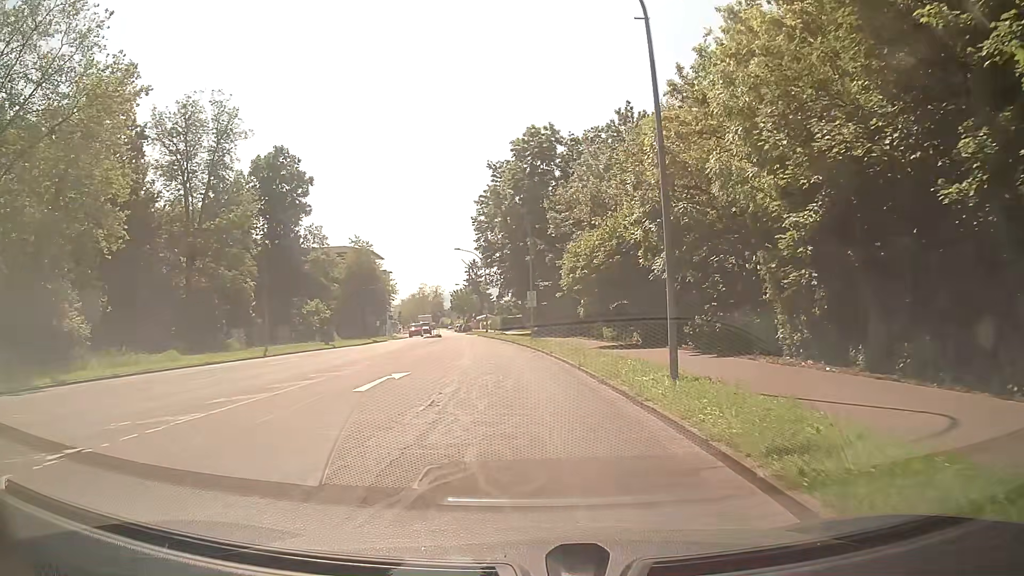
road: secondary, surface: asphalt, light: Day
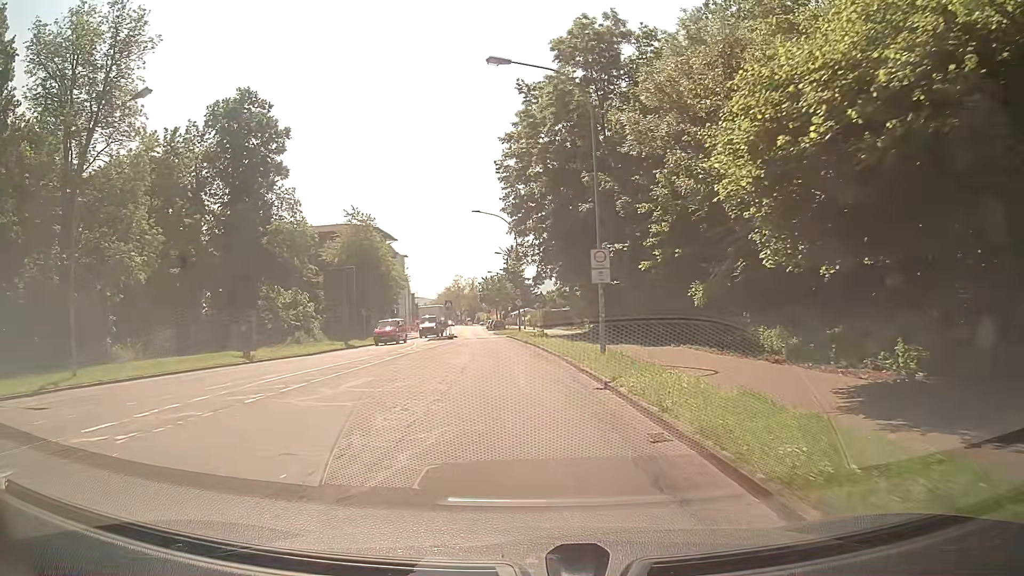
(-0.7, +24.1) m; -4°
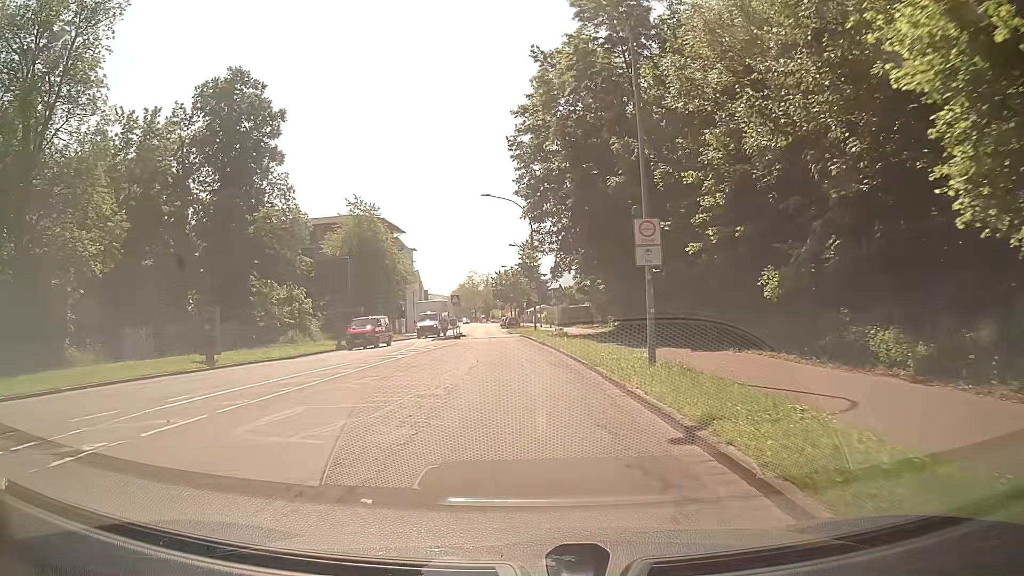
(-0.1, +5.9) m; -2°
(0, +10) (0, +20) (-1, +30) (-2, +40) (-3, +50) (-3, +60) (-4, +70) (-5, +80) (-5, +90) (-6, +100) m
